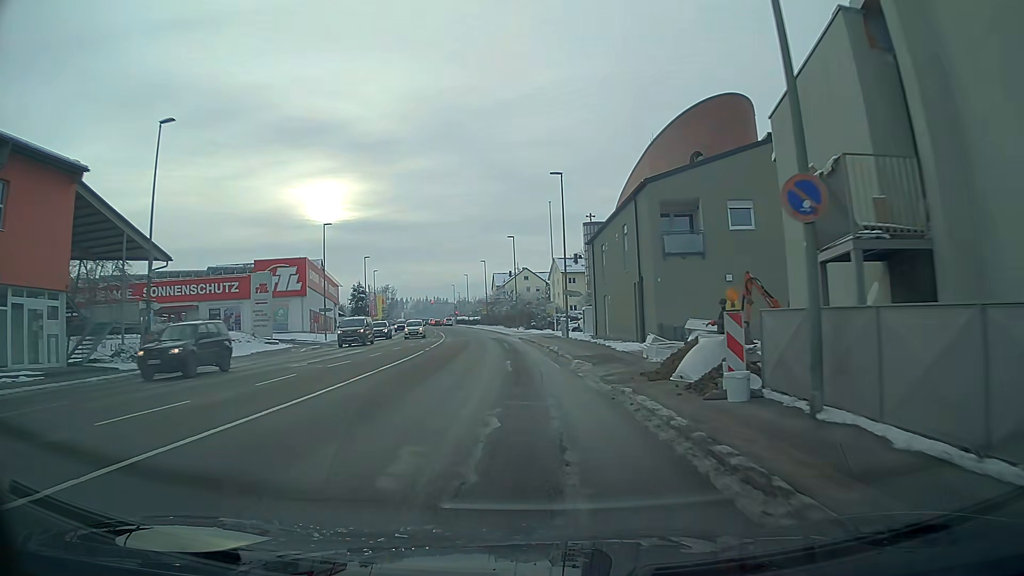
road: tertiary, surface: asphalt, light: Day
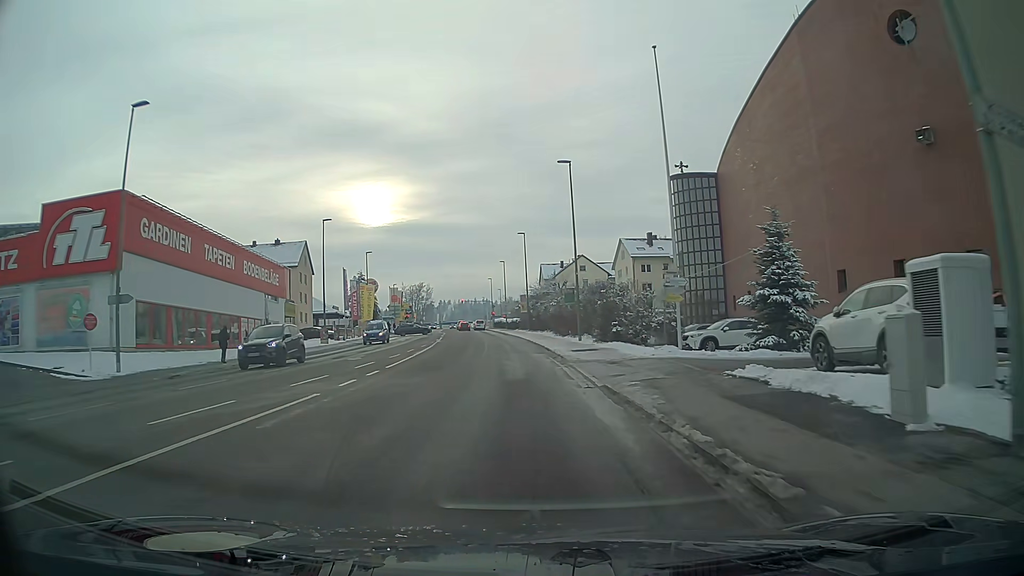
(-1.5, +36.4) m; -4°
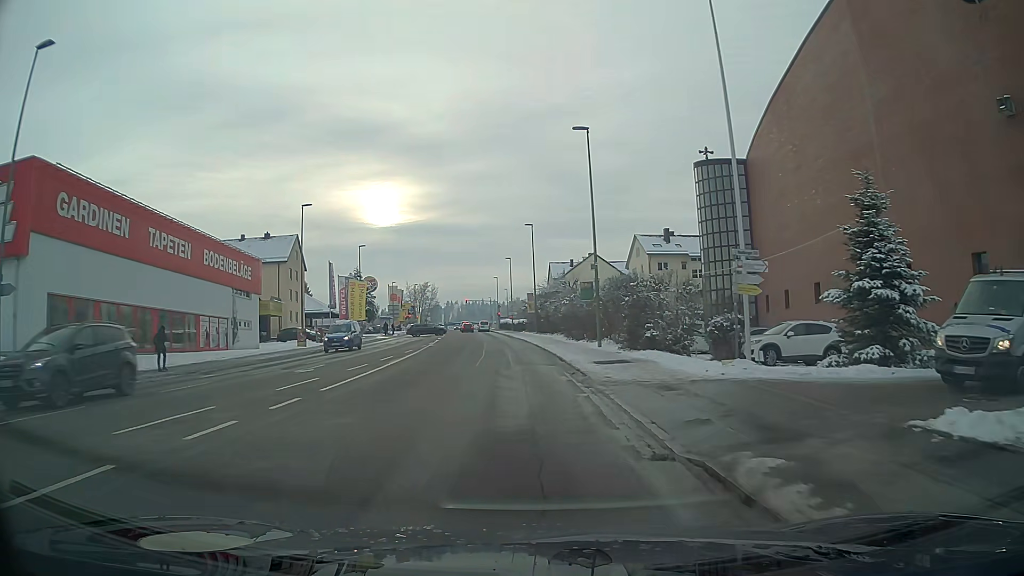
(0.0, +7.2) m; -1°
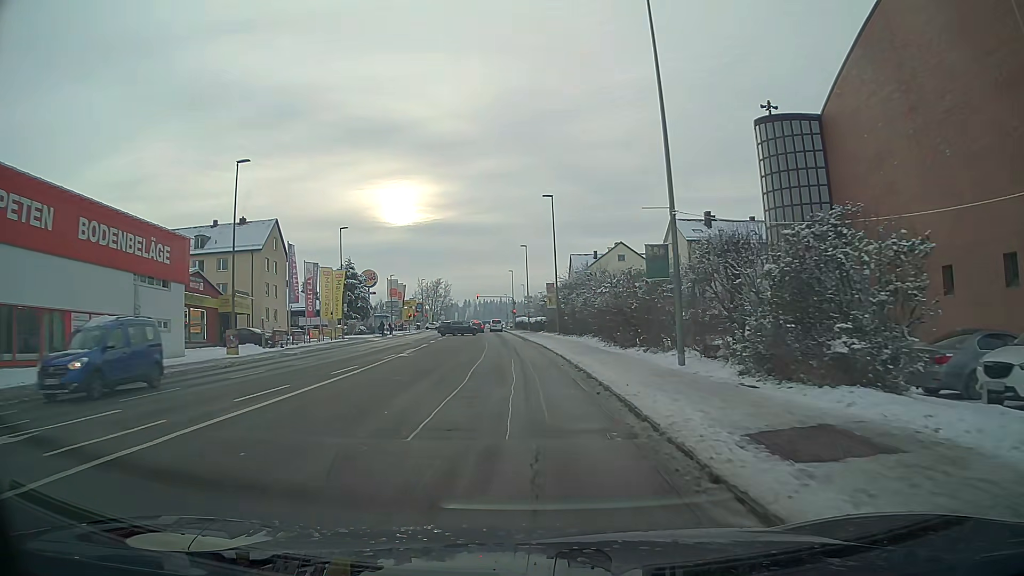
(-0.2, +14.1) m; -2°
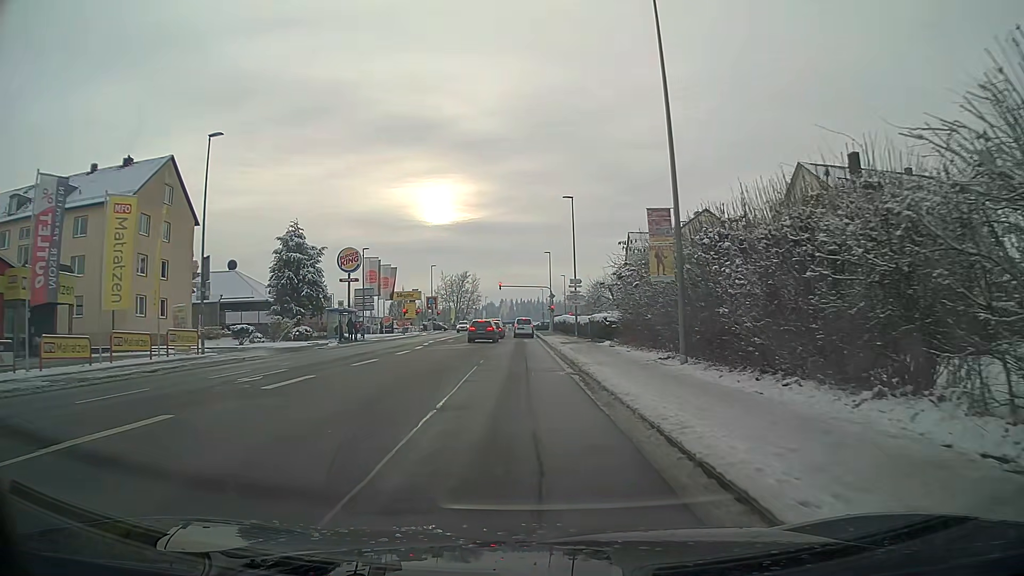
(-0.9, +32.5) m; -3°
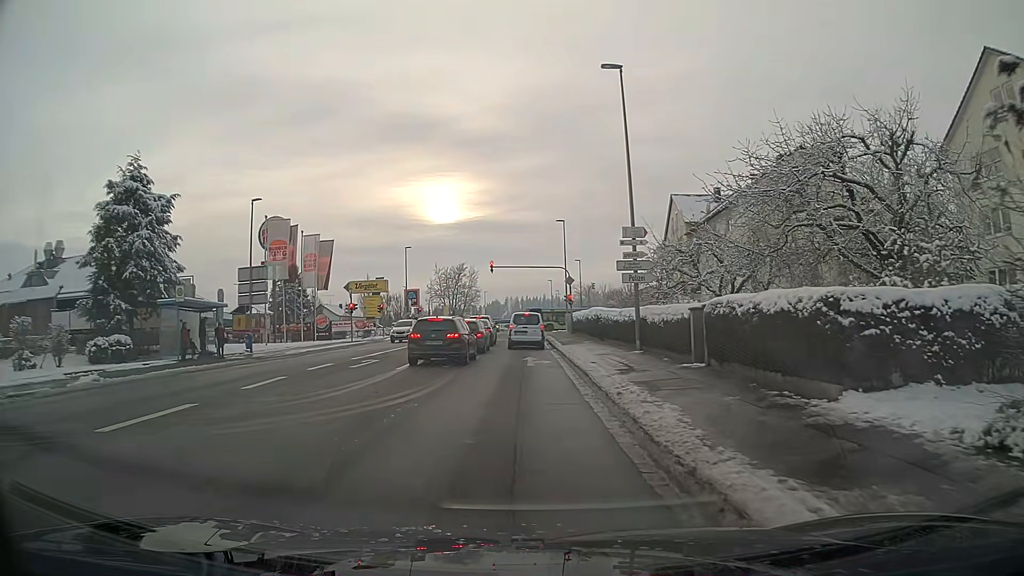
(-0.1, +25.9) m; 0°
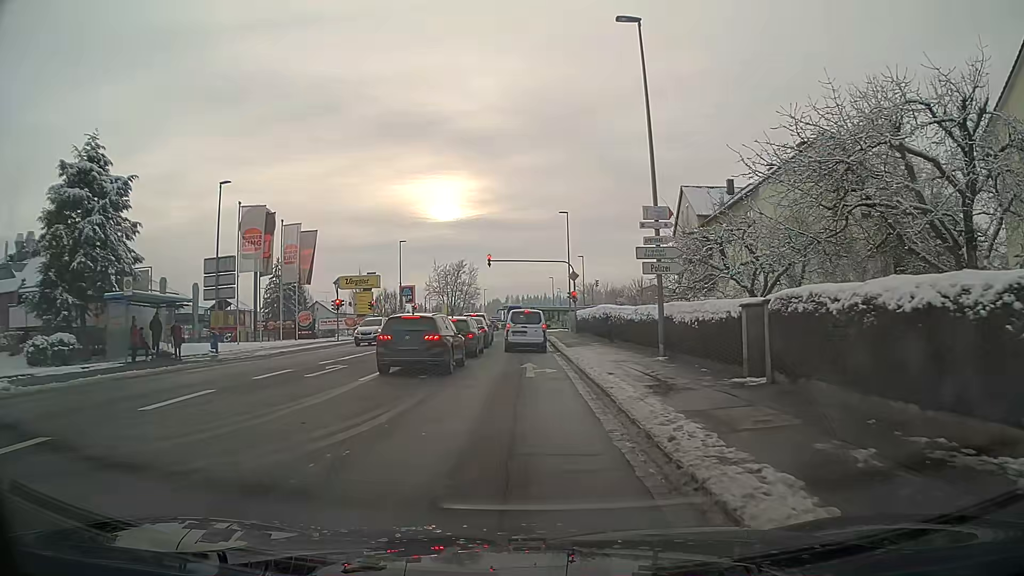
(0.0, +4.1) m; 0°
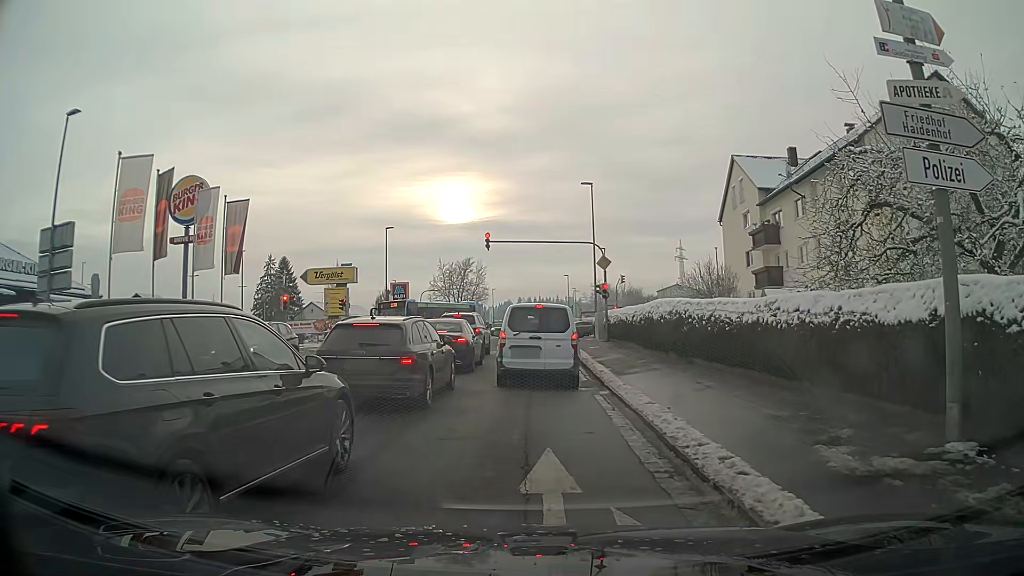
(-0.1, +13.0) m; -1°
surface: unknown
(0, +10) (0, +20) (+1, +30) (+1, +40) (+1, +50) (+3, +60) (+12, +65) (+22, +64) (+31, +63) (+41, +62) m
